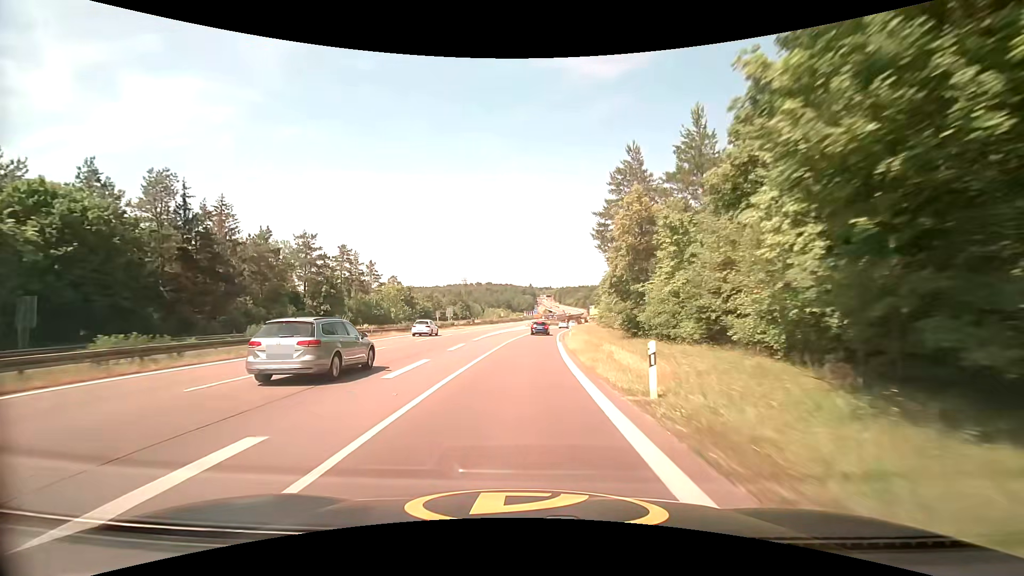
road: trunk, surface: asphalt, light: Day
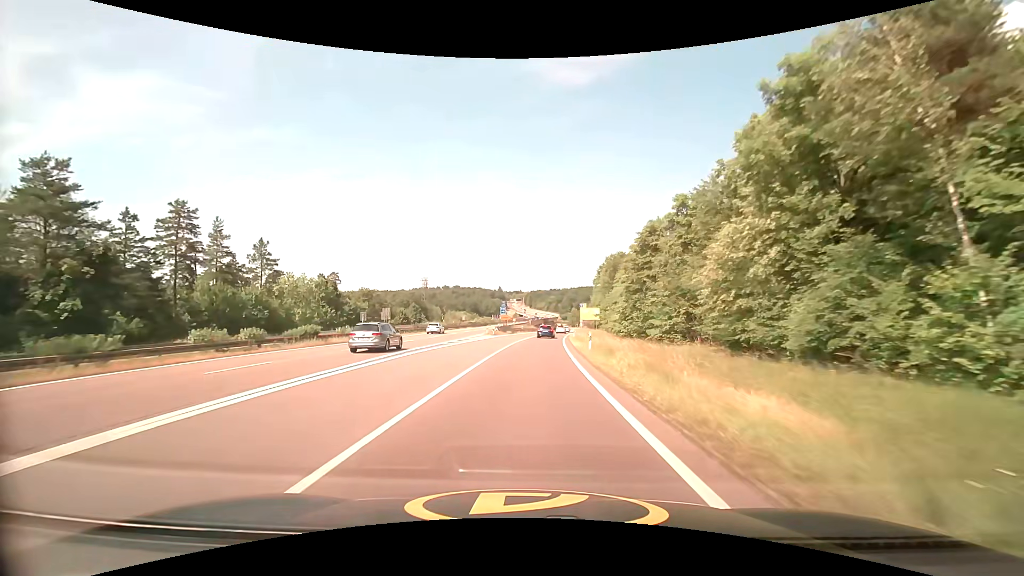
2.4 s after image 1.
(+1.1, +42.7) m; +3°
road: trunk_link
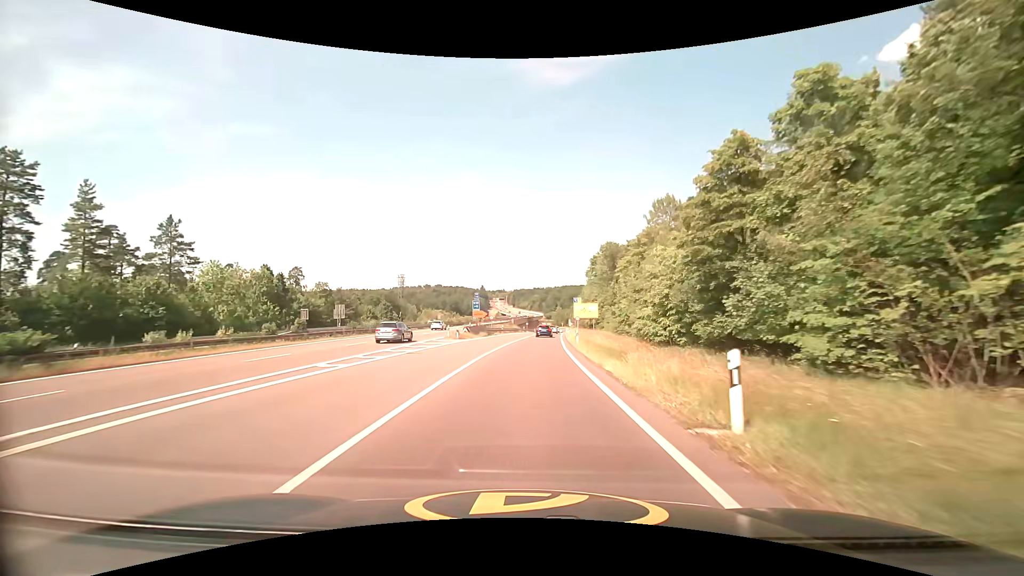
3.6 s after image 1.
(+0.4, +19.1) m; +2°
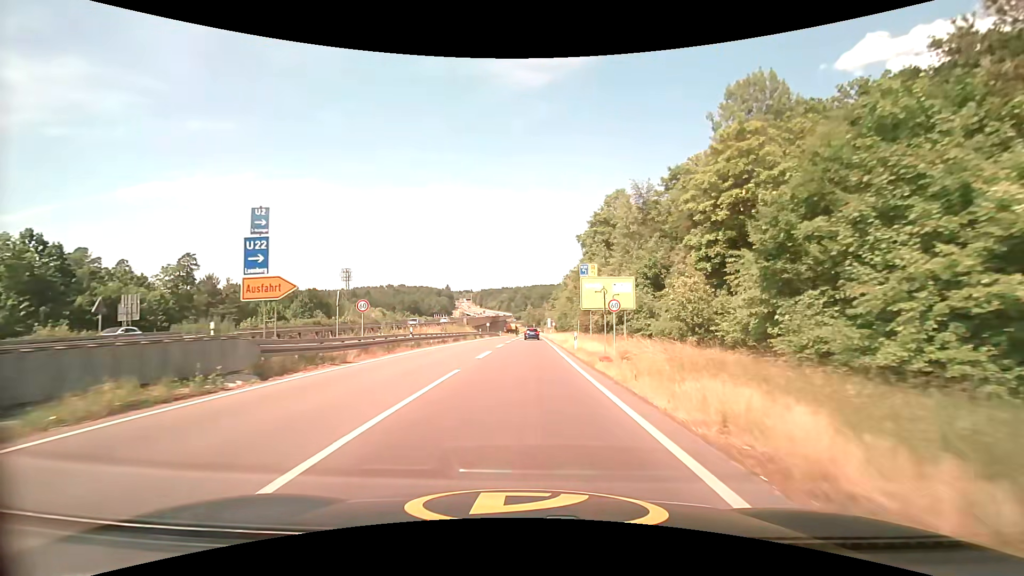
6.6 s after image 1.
(+1.8, +44.9) m; +4°
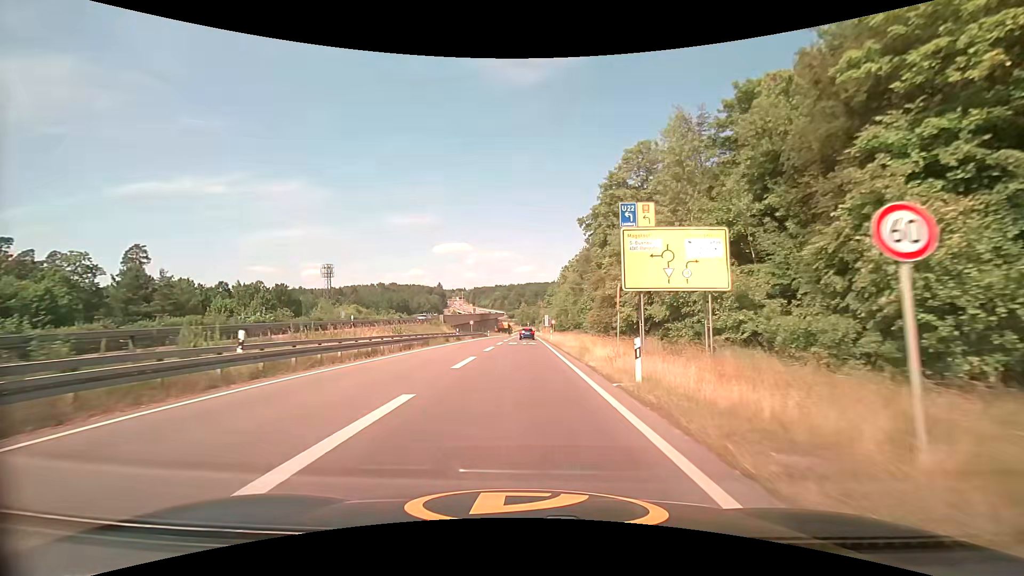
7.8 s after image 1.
(+0.2, +17.6) m; +1°
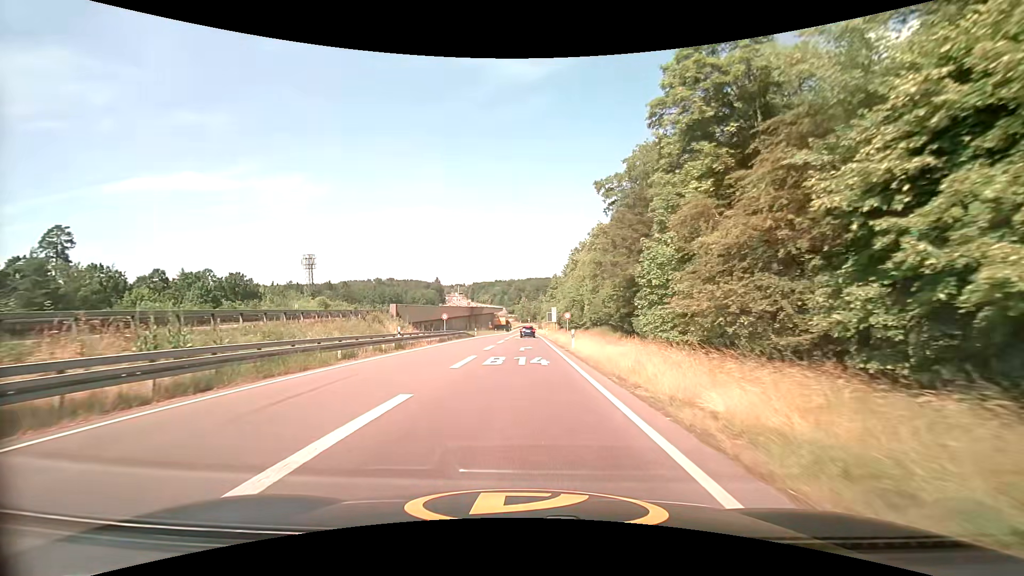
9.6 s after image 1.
(+0.1, +24.0) m; 0°
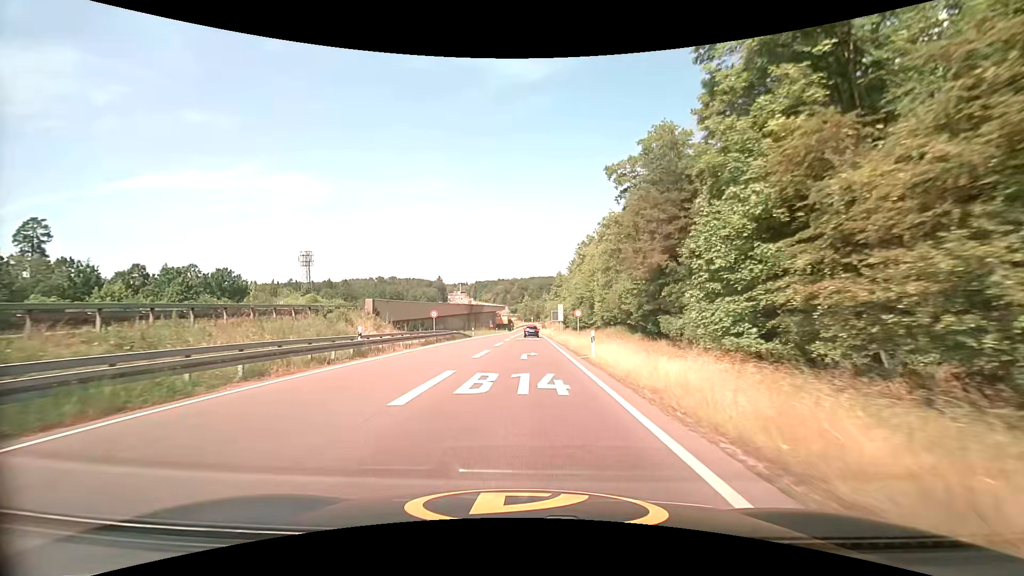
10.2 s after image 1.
(0.0, +7.1) m; 0°
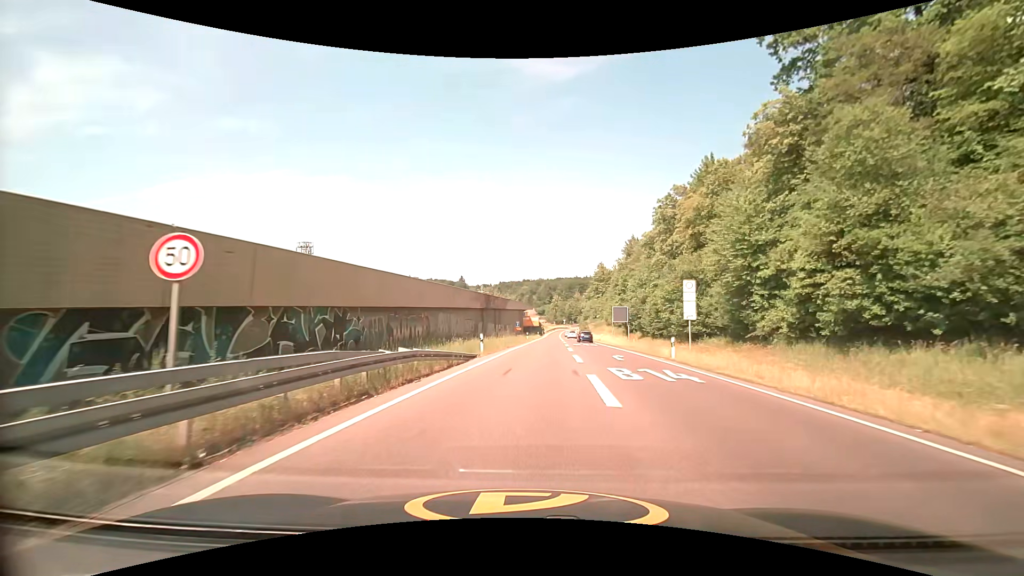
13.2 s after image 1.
(-2.8, +35.5) m; -3°
(0, +10) (+1, +20) (+1, +30) (+2, +40) (+3, +50) (+3, +60) (+4, +70) (+4, +80) (+5, +90) (+6, +100) m
